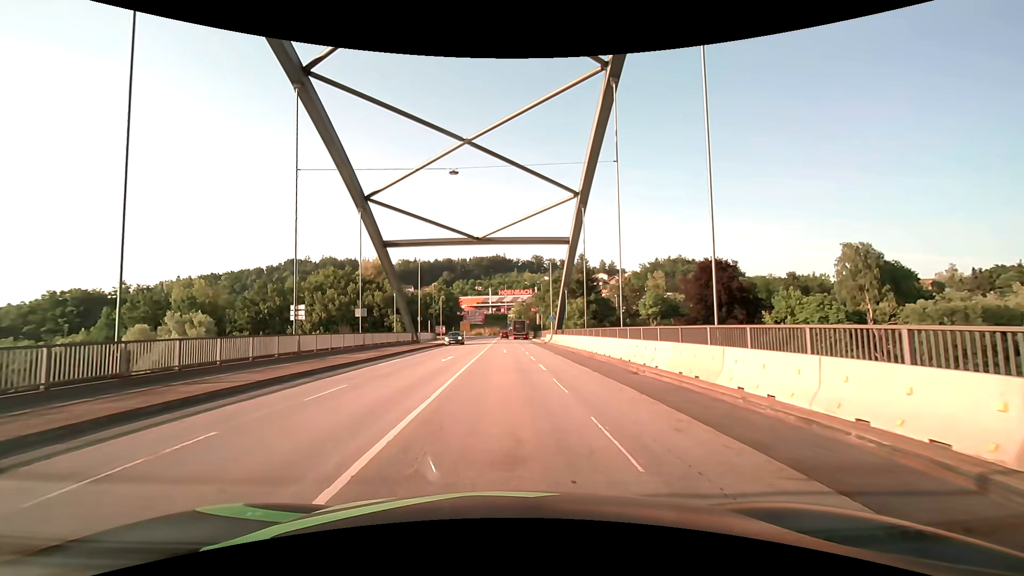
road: primary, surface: asphalt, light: Day
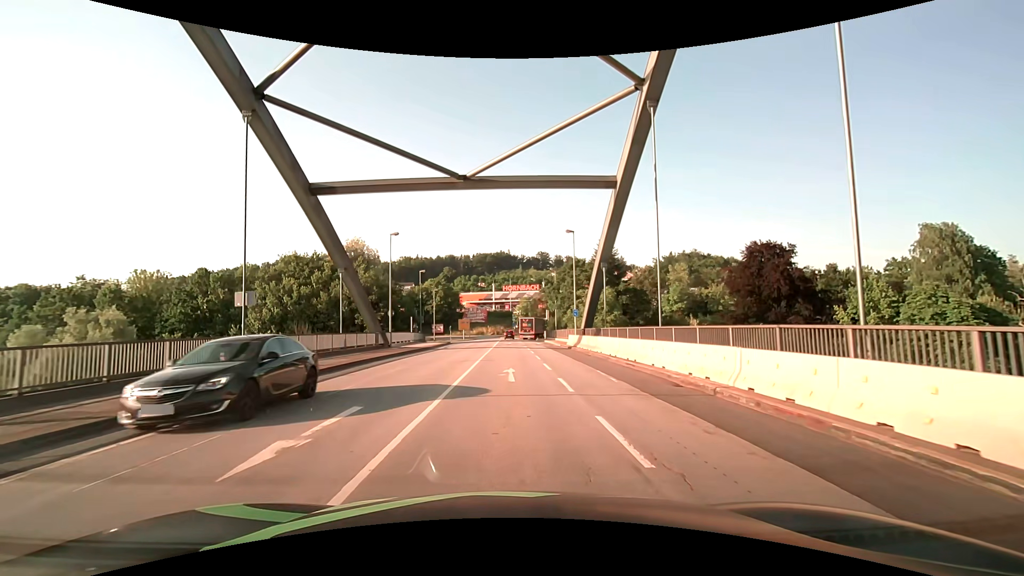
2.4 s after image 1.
(-0.2, +17.9) m; 0°
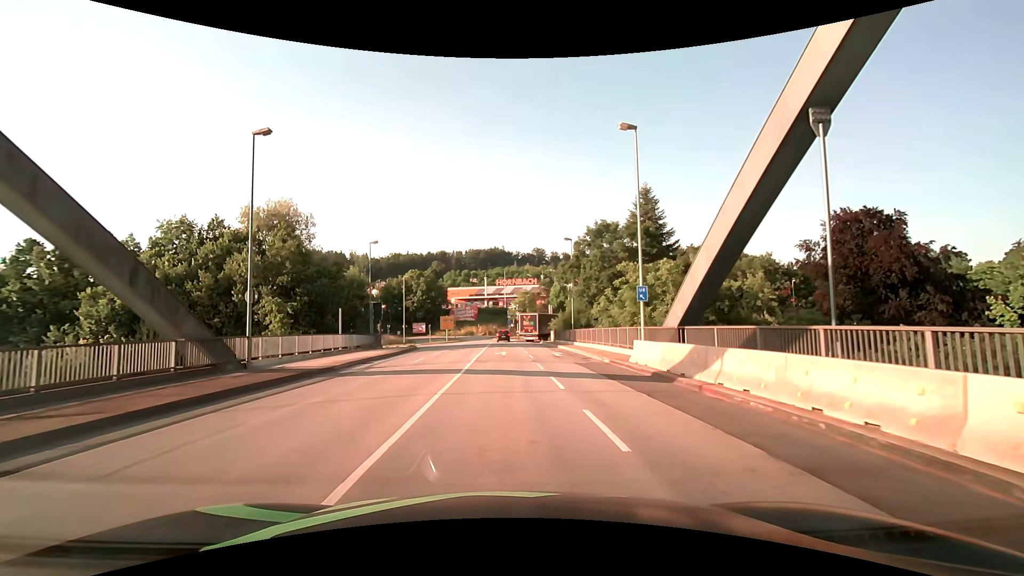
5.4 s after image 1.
(0.0, +23.5) m; +1°
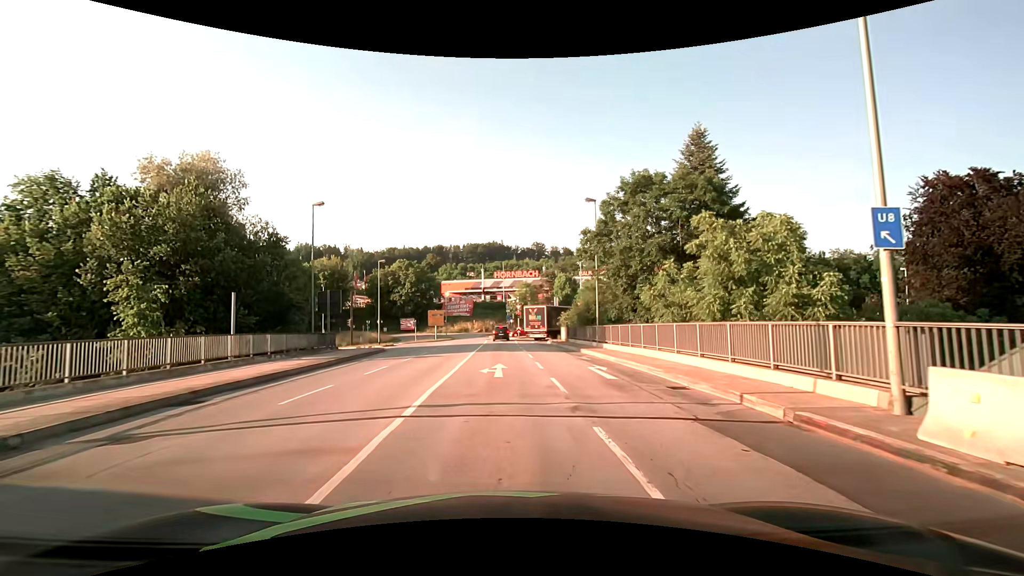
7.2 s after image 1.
(-0.1, +13.6) m; -1°
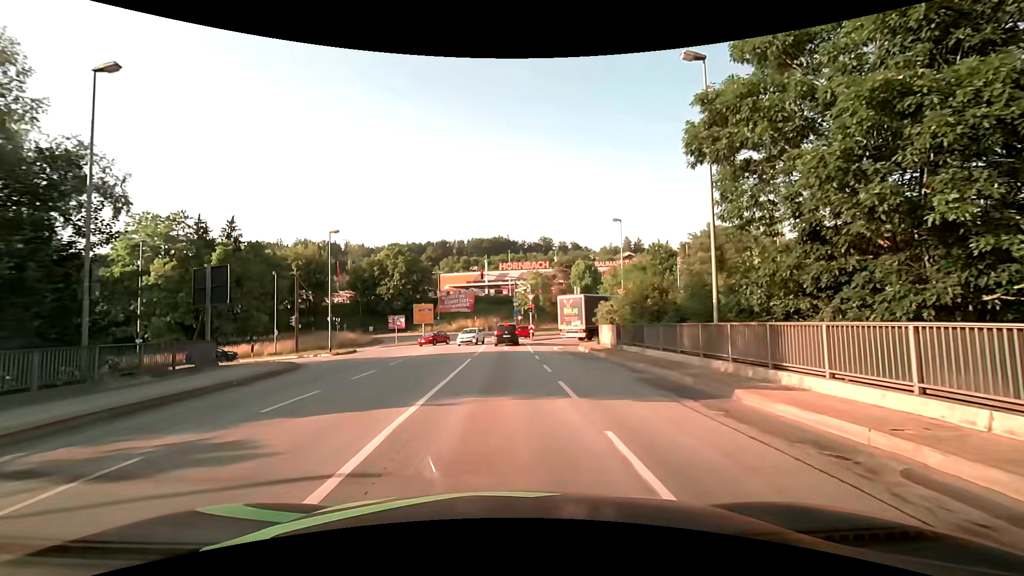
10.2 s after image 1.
(+0.1, +18.3) m; +1°
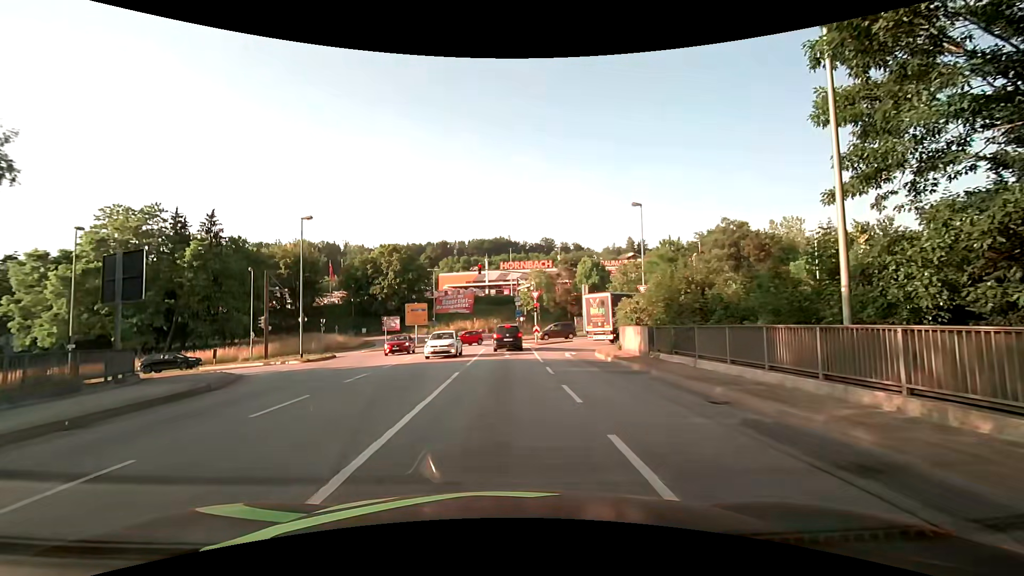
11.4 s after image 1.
(-0.1, +5.9) m; -1°
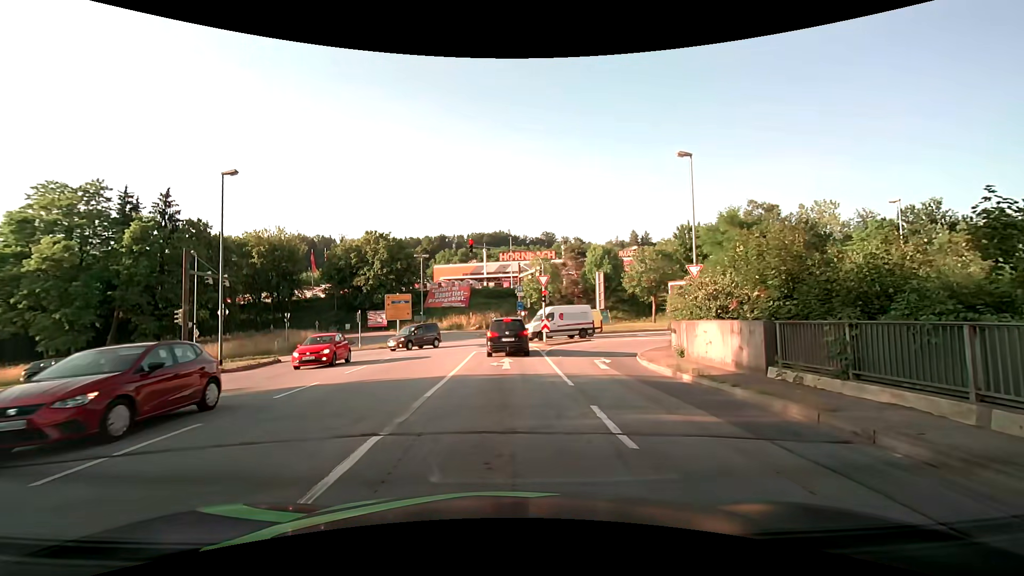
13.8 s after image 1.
(0.0, +9.7) m; 0°
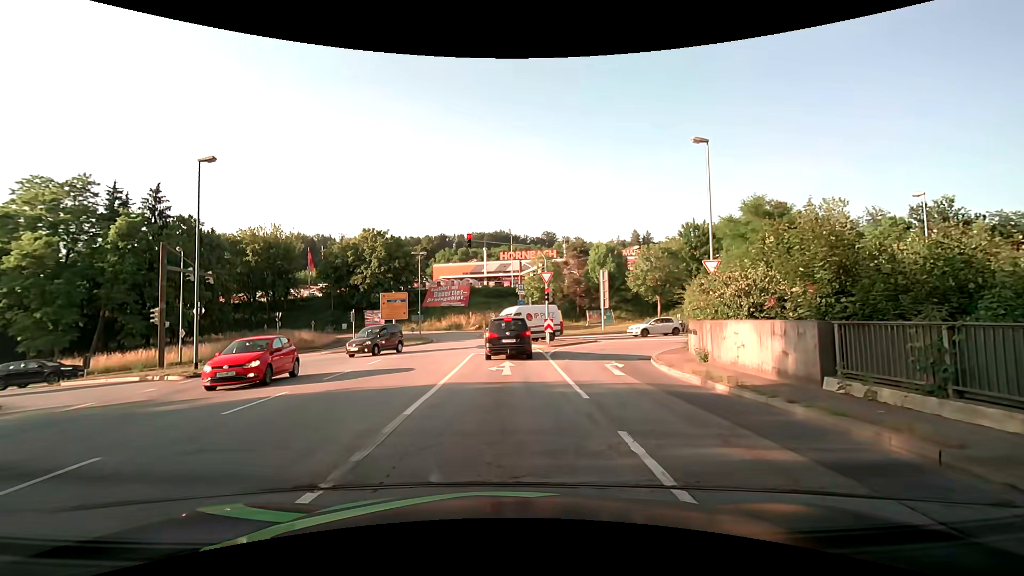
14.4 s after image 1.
(0.0, +2.0) m; +1°
